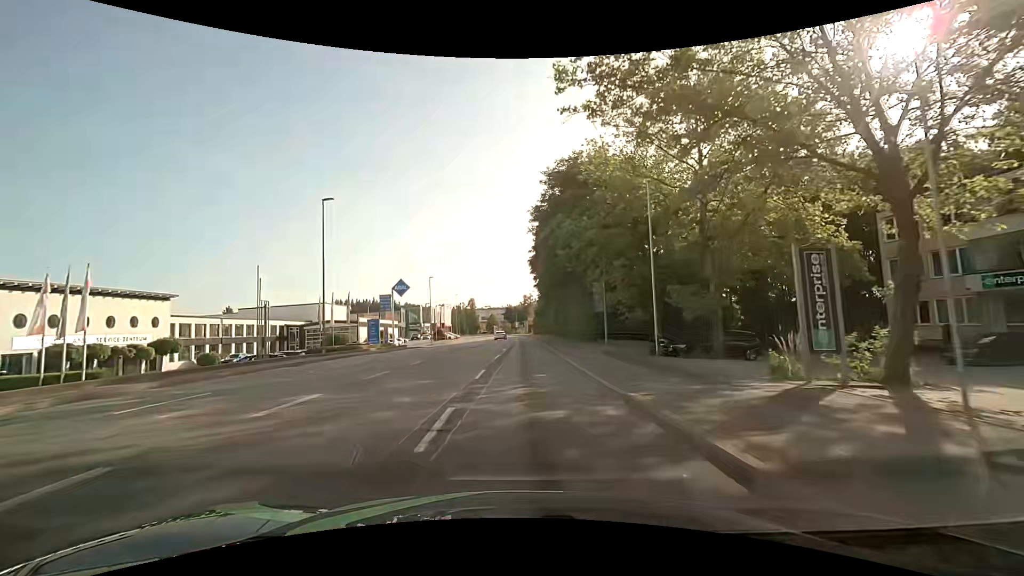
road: tertiary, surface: asphalt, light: Day
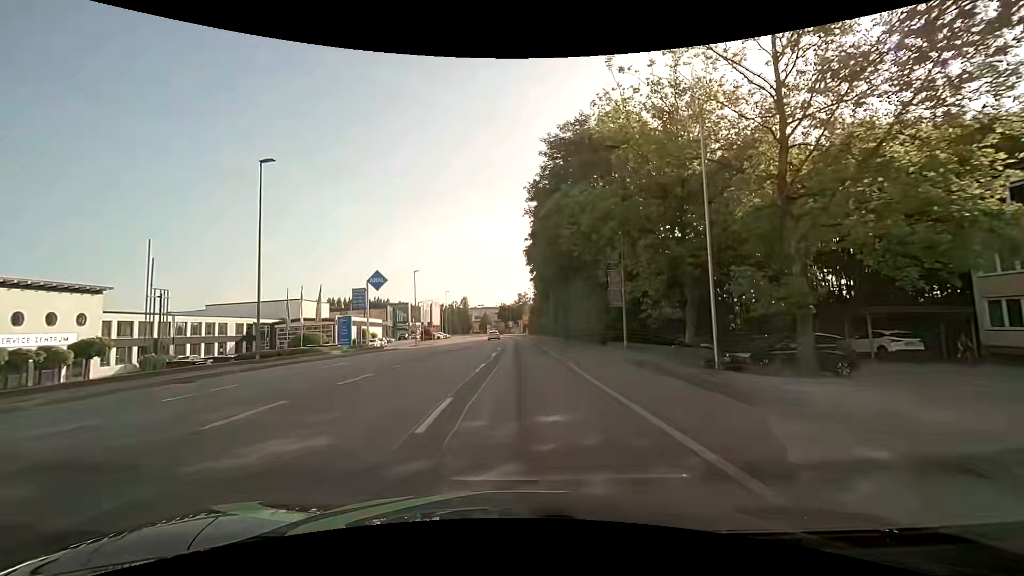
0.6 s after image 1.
(0.0, +7.3) m; +1°
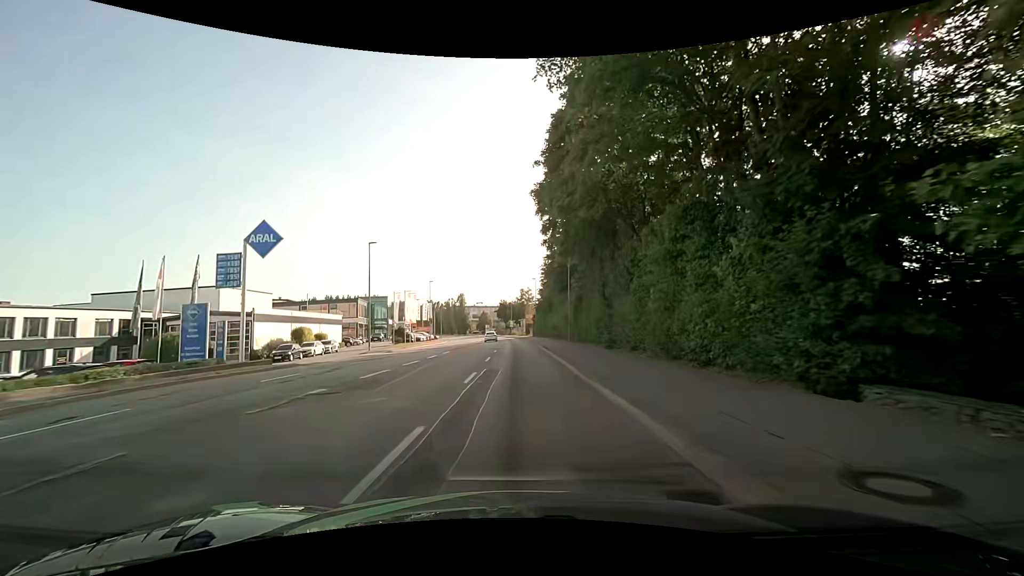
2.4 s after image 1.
(+0.1, +22.3) m; -1°
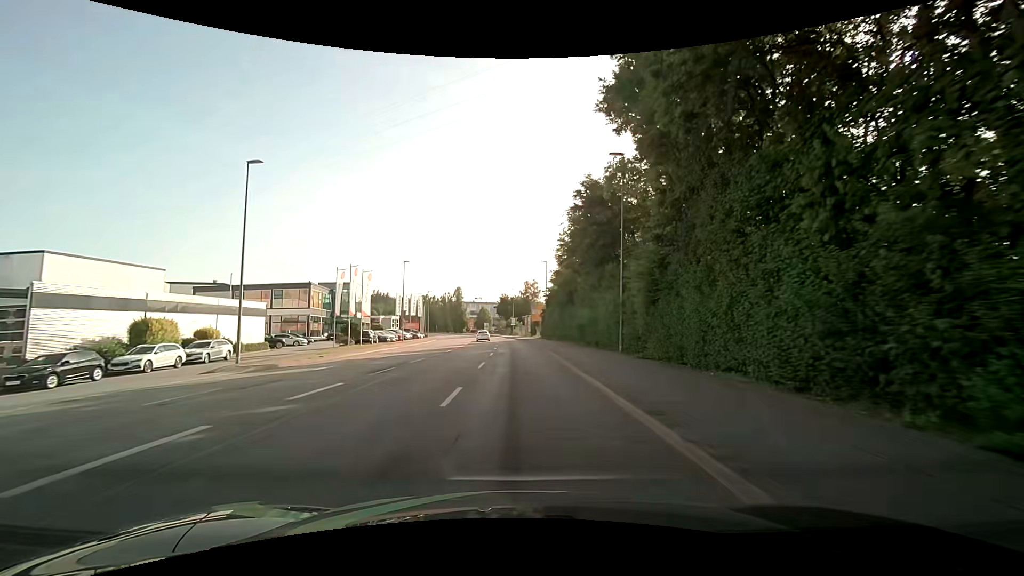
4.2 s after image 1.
(+0.1, +22.4) m; 0°
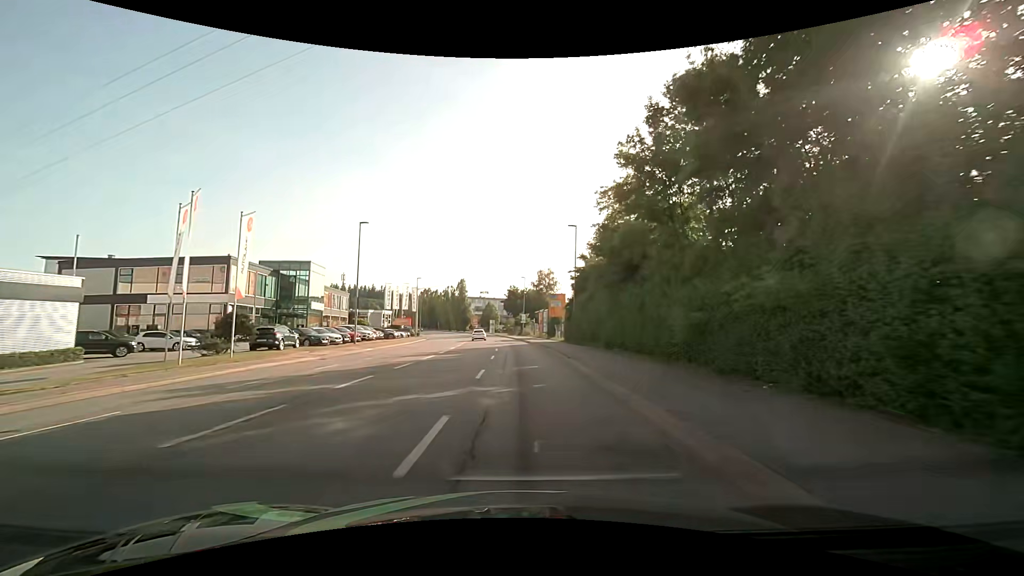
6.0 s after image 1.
(-0.2, +22.2) m; -1°
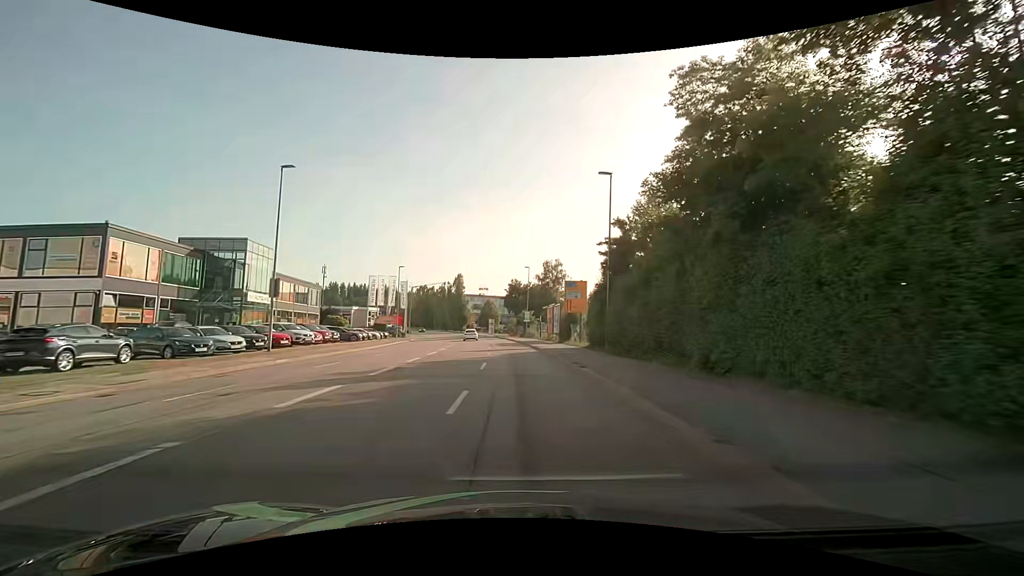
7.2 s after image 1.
(0.0, +14.8) m; 0°
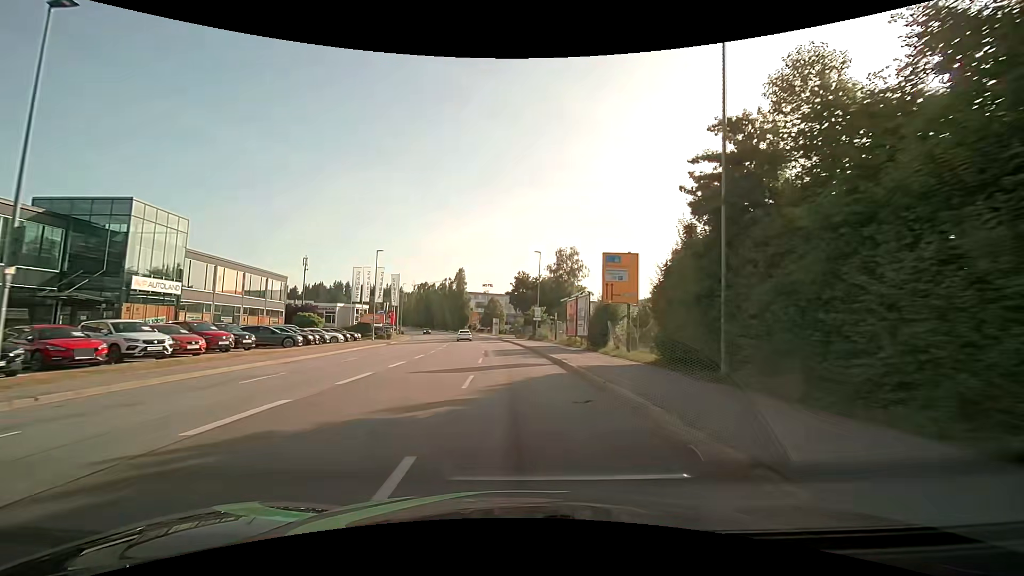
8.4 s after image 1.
(0.0, +14.8) m; 0°
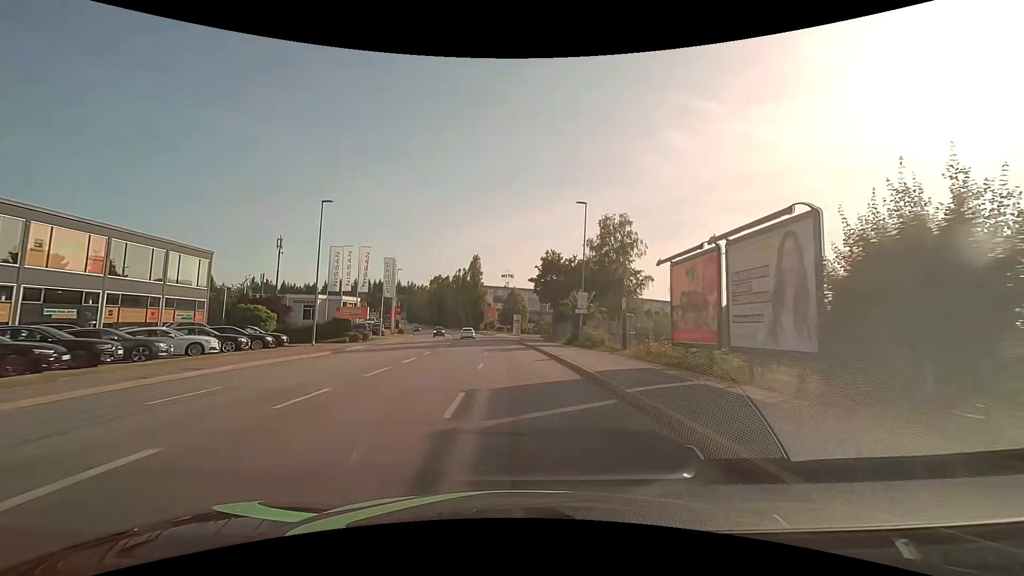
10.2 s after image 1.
(-0.5, +22.1) m; -3°
(0, +10) (0, +20) (-1, +30) (-1, +40) (-2, +50) (-3, +60) (-4, +70) (-6, +80) (-7, +90) (-9, +99) m
